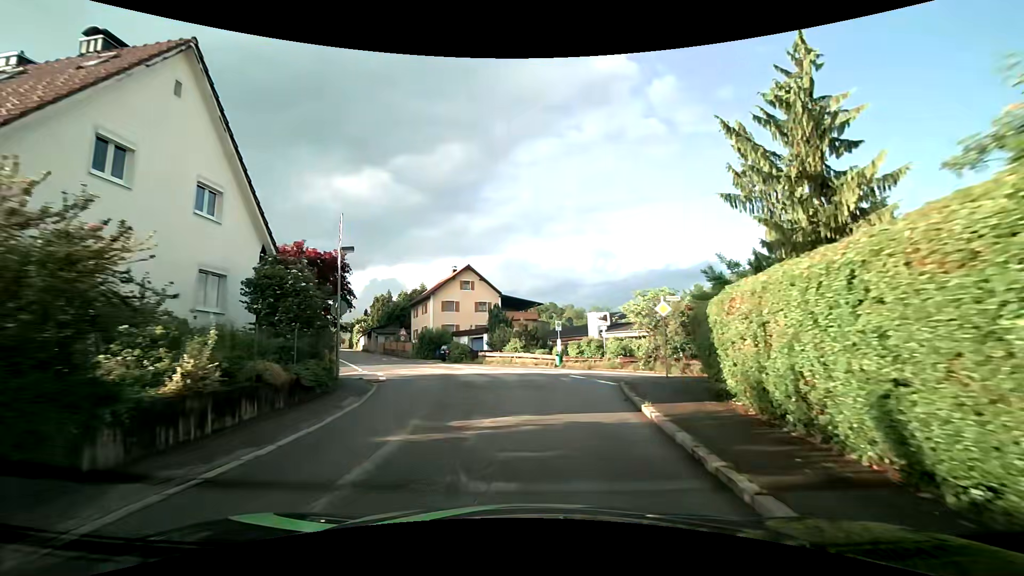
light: Day
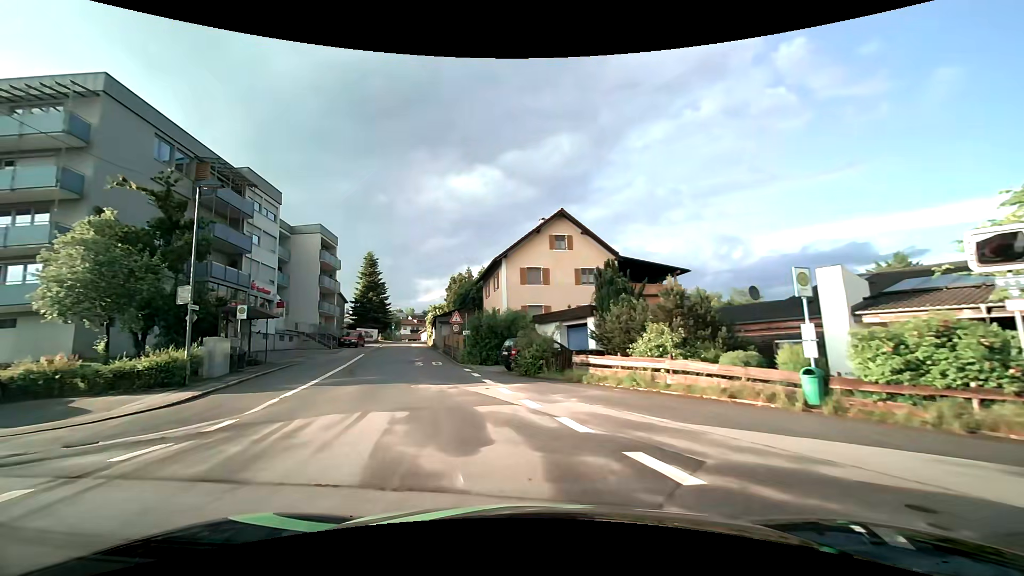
(-1.2, +22.4) m; -14°
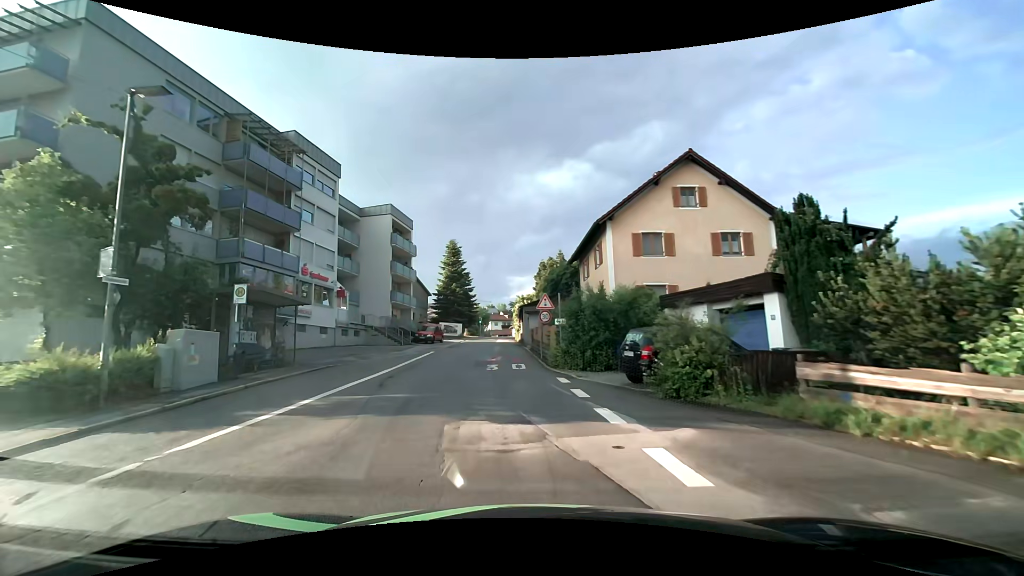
(-0.9, +9.2) m; -11°
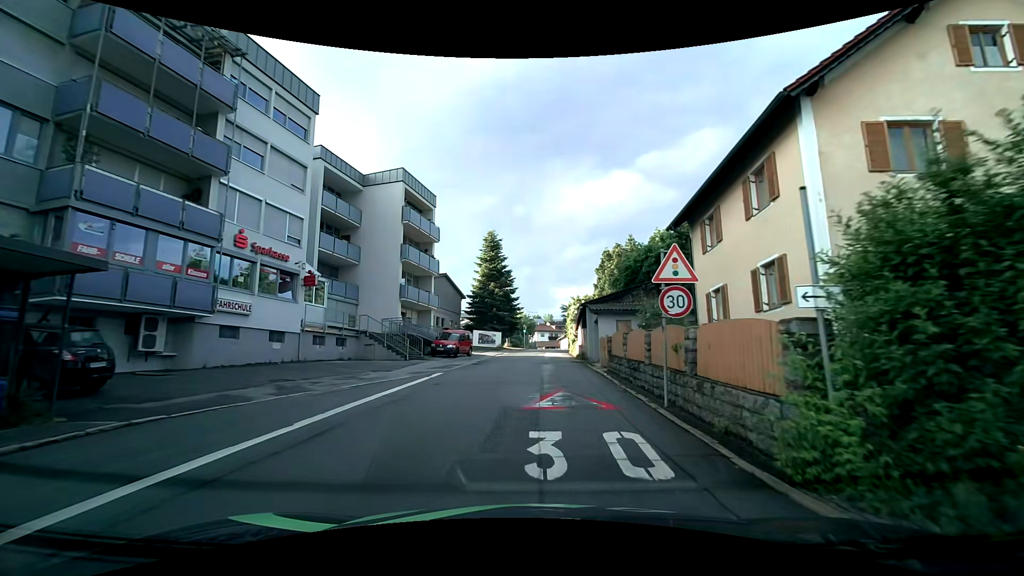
(-0.8, +13.7) m; -5°
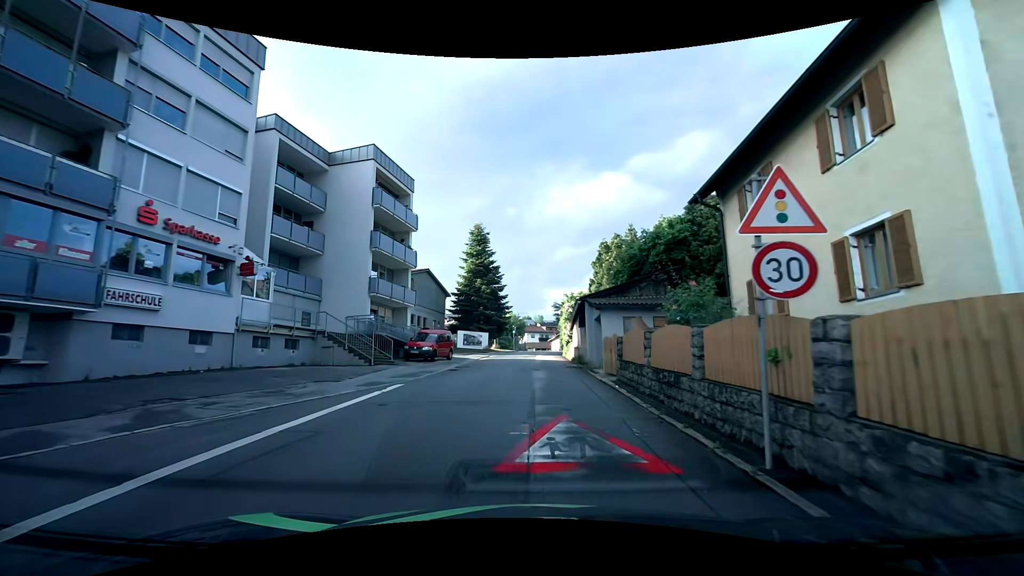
(+0.1, +4.4) m; +3°
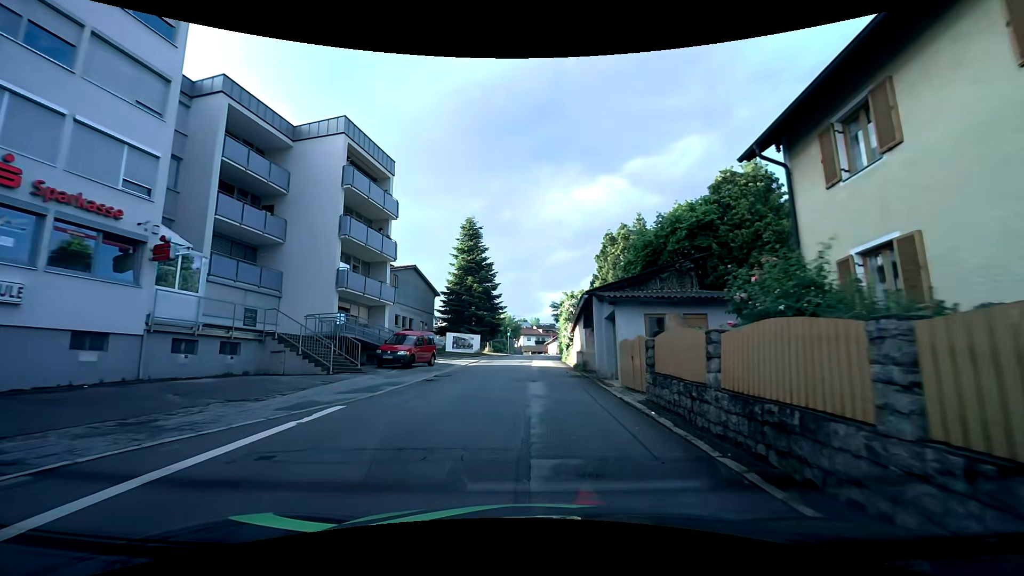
(-0.1, +4.4) m; -1°
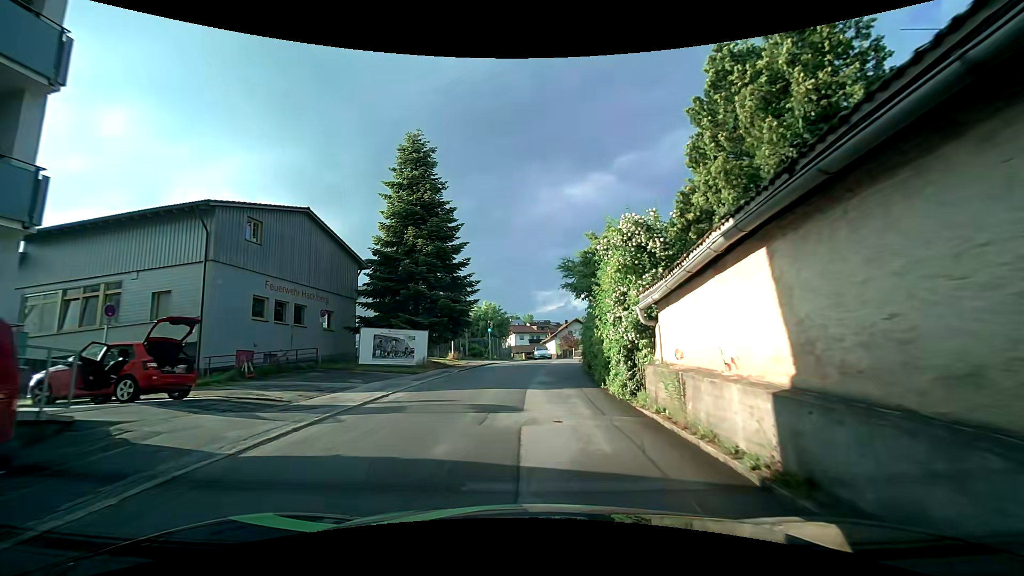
(+0.3, +22.3) m; +1°
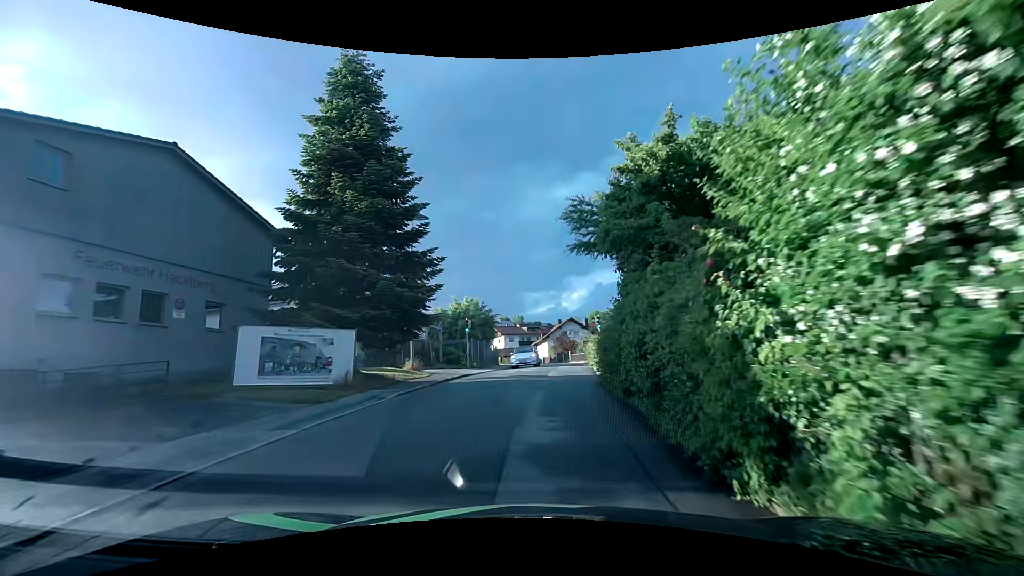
(+0.1, +9.4) m; 0°
(0, +10) (+1, +20) (+2, +30) (+3, +40) (+3, +50) (+3, +60) (+1, +70) (-4, +78) (-10, +87) (-16, +94) m
